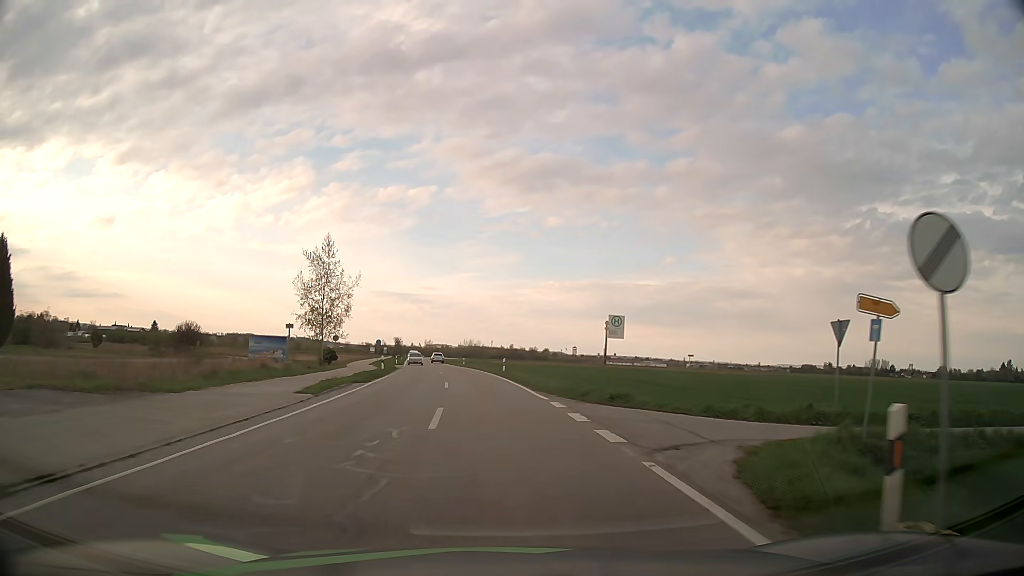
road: tertiary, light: Day
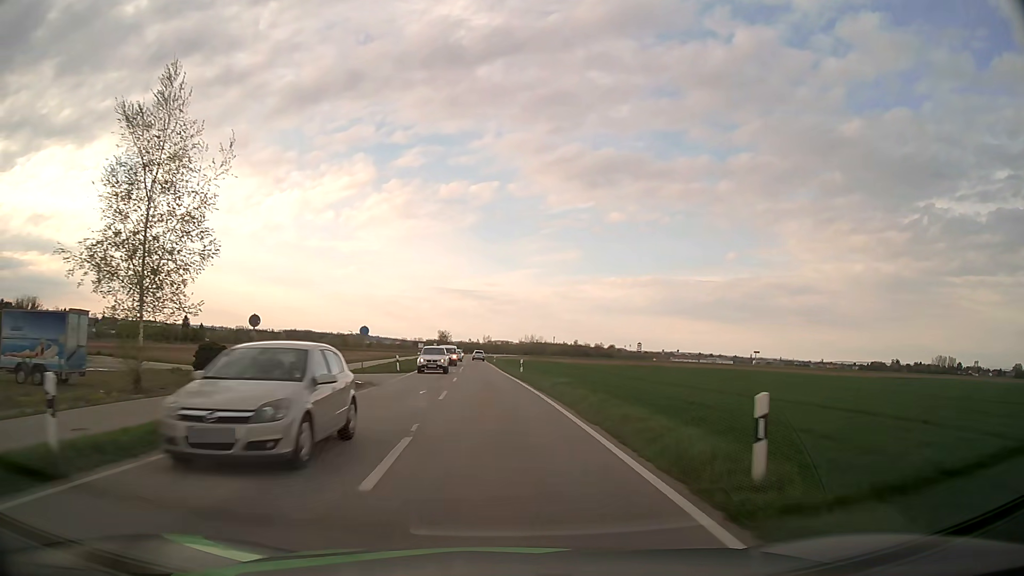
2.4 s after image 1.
(-1.8, +35.2) m; -5°
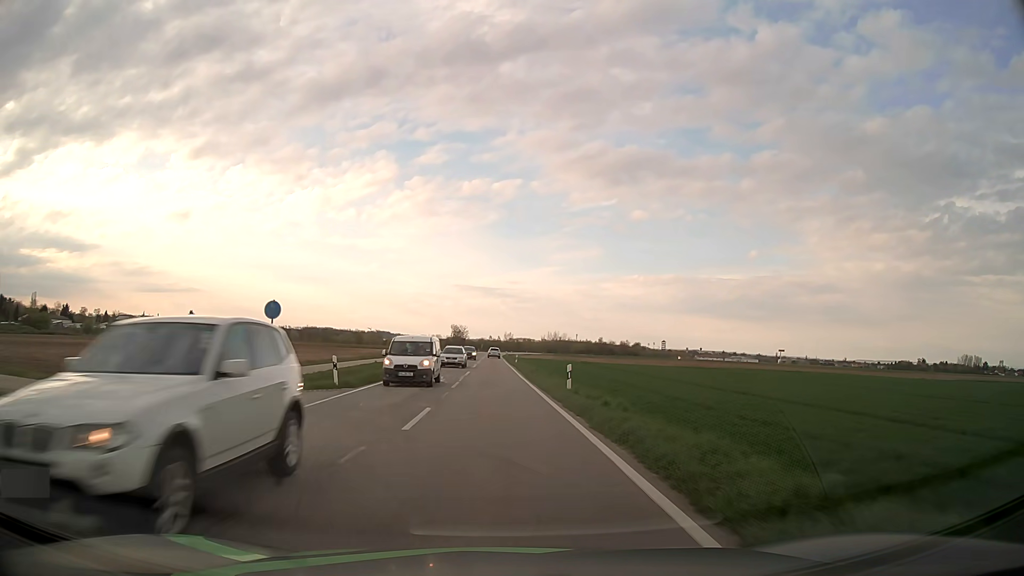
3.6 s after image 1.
(-0.3, +19.8) m; -2°
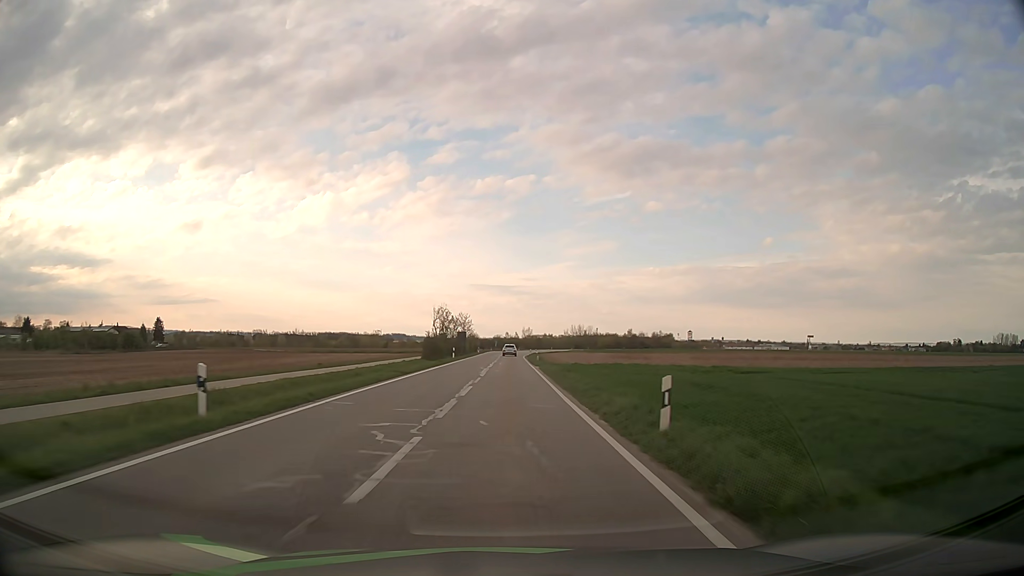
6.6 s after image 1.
(-1.1, +55.2) m; -2°
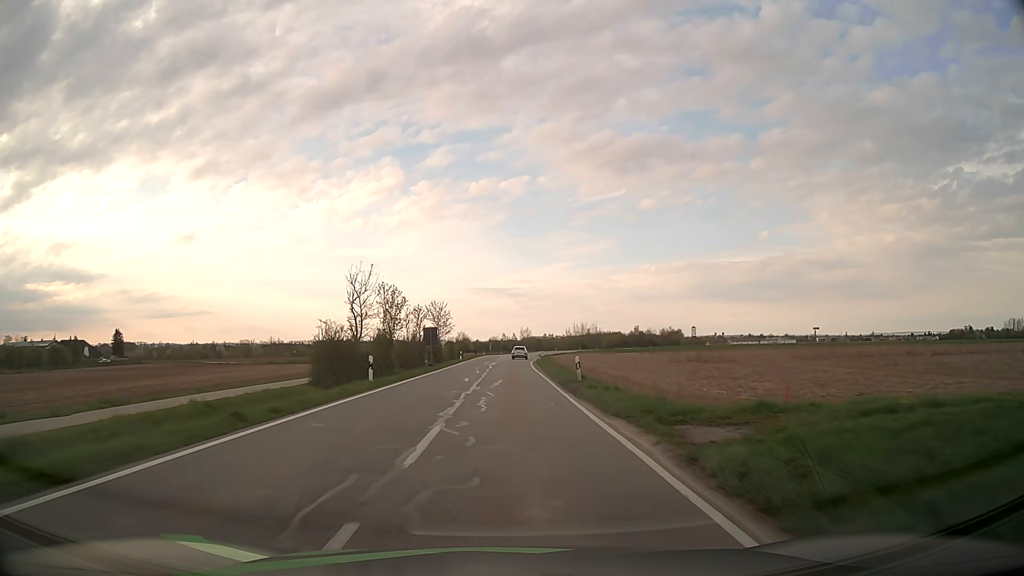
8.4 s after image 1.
(+0.1, +35.1) m; 0°
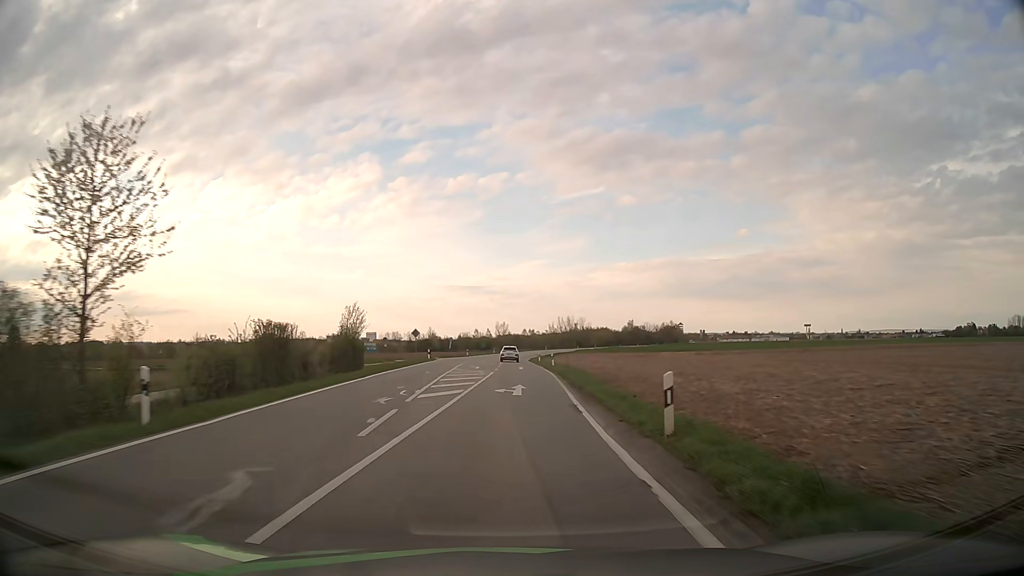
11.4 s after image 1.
(+0.6, +59.2) m; +2°
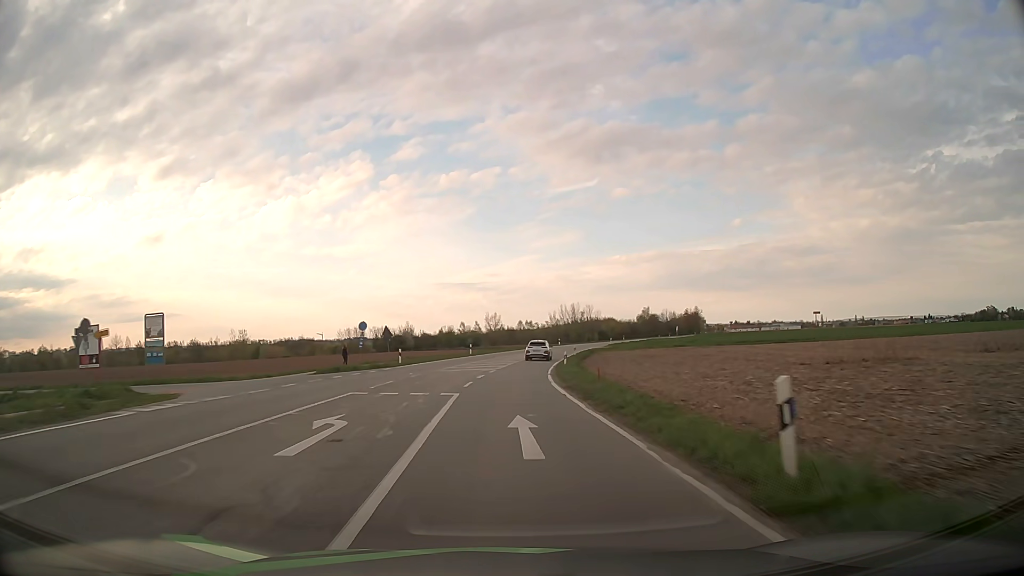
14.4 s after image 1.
(+0.5, +58.4) m; 0°
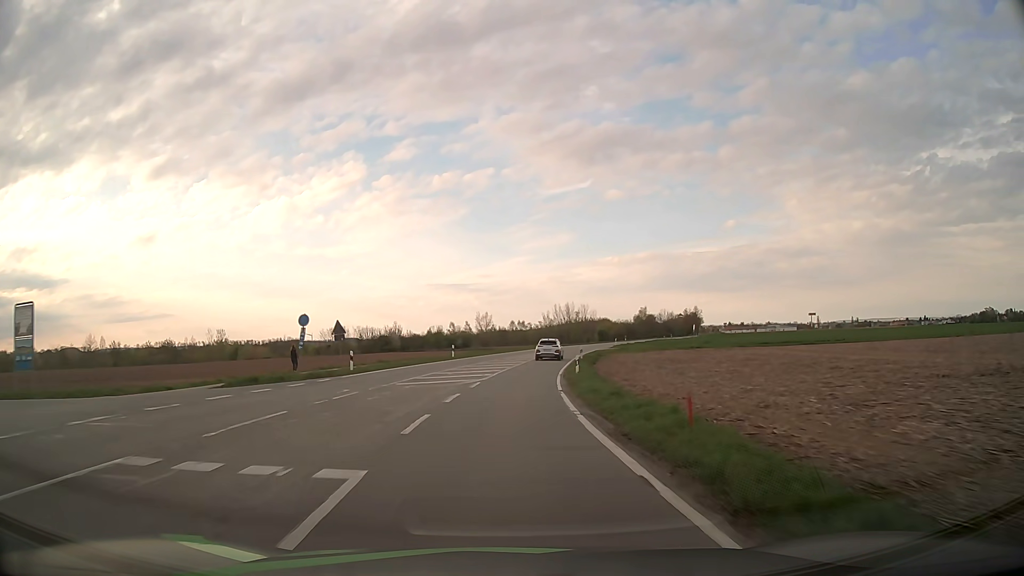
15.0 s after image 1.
(+0.1, +11.5) m; +1°
(0, +10) (0, +20) (+1, +30) (+2, +40) (+3, +50) (+5, +60) (+7, +70) (+9, +79) (+12, +89) (+15, +98) m
